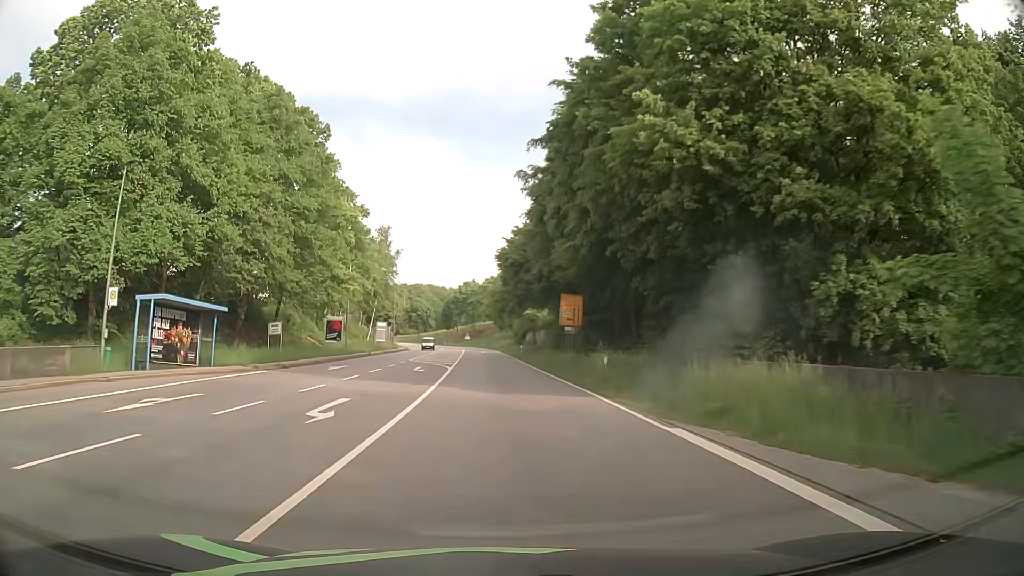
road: primary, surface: asphalt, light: Day
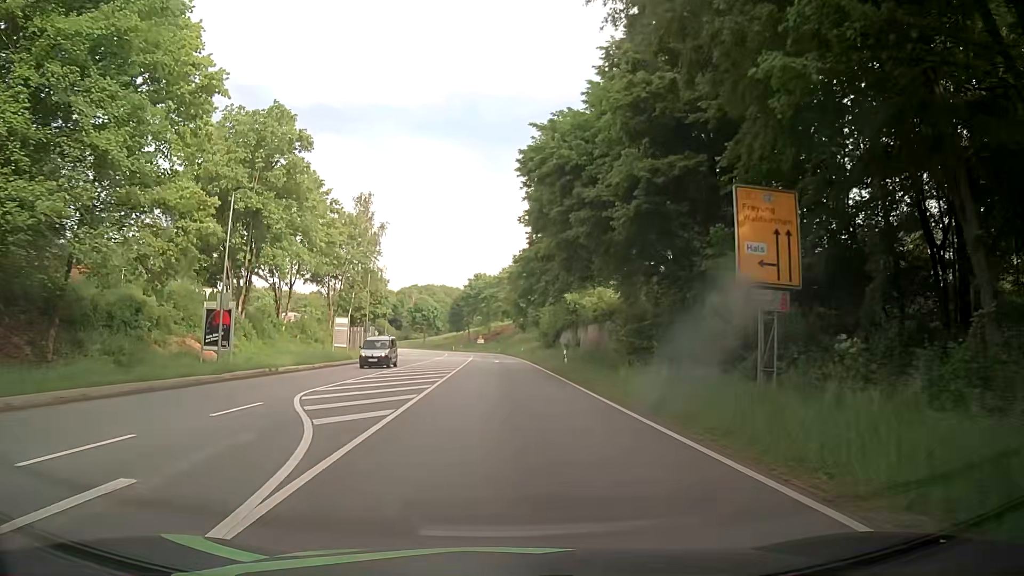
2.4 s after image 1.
(-0.9, +30.2) m; -2°
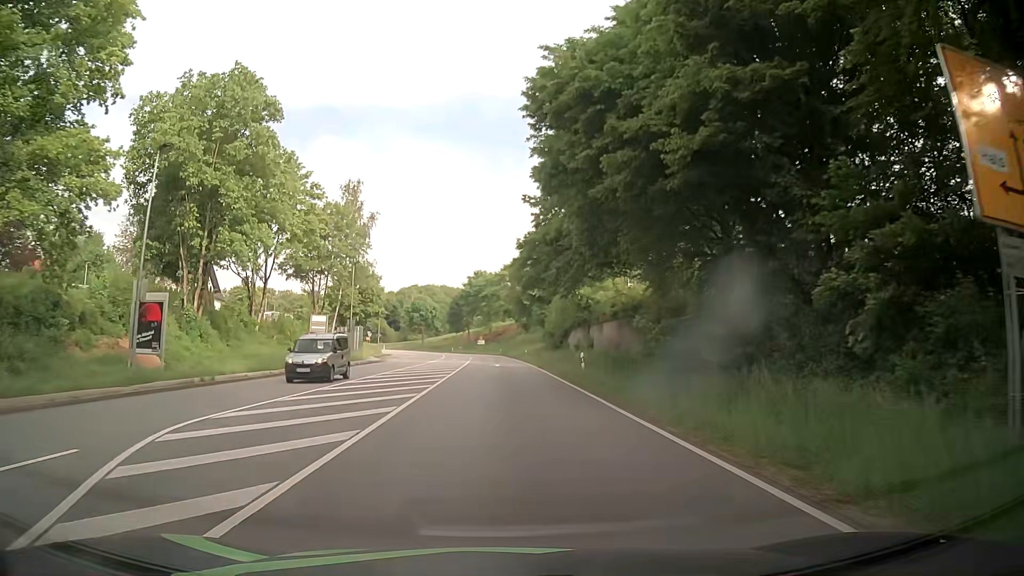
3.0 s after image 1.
(0.0, +7.5) m; 0°
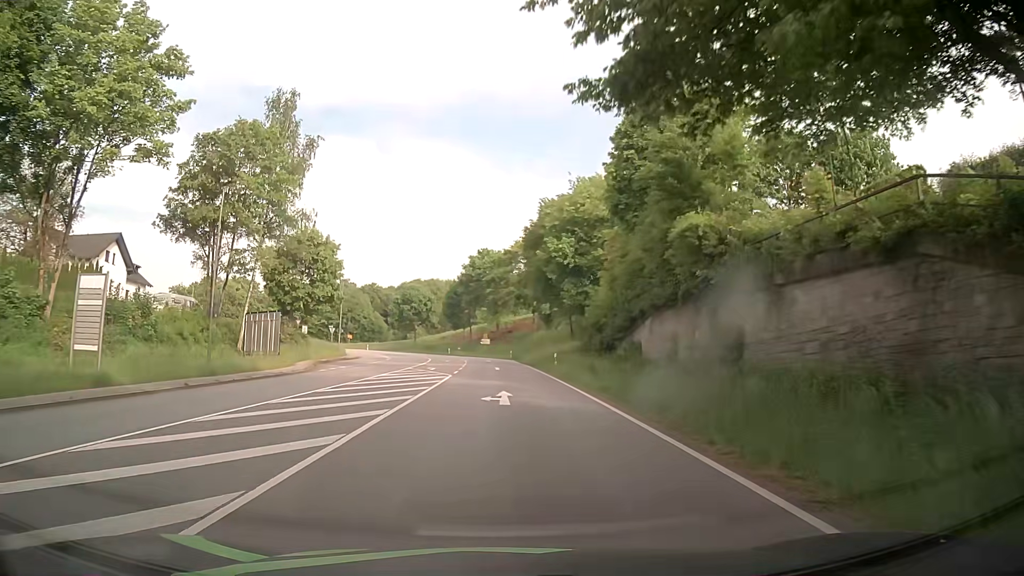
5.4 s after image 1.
(-0.5, +29.5) m; -2°
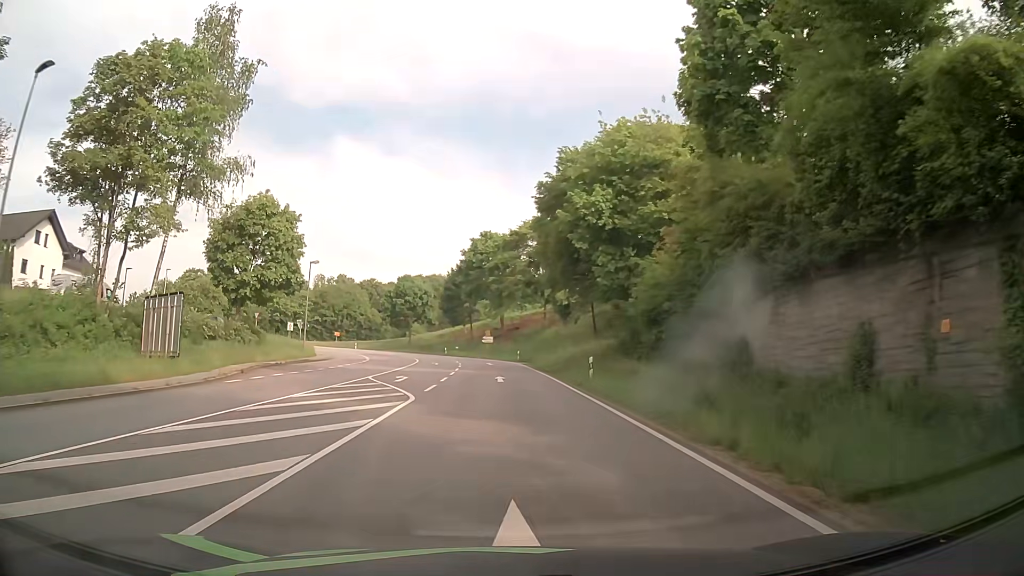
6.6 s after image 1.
(0.0, +14.5) m; 0°
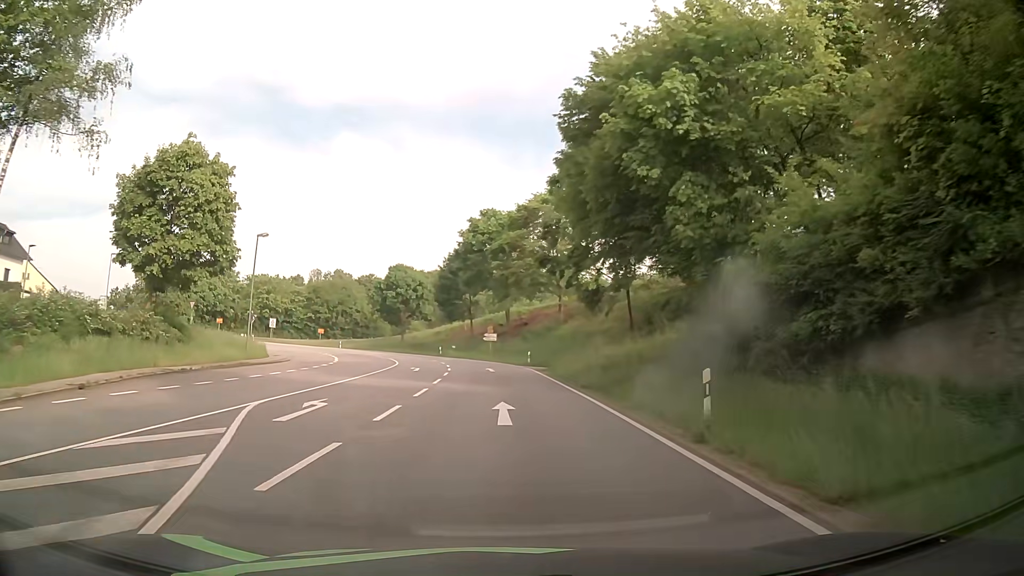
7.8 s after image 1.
(-0.1, +14.4) m; 0°
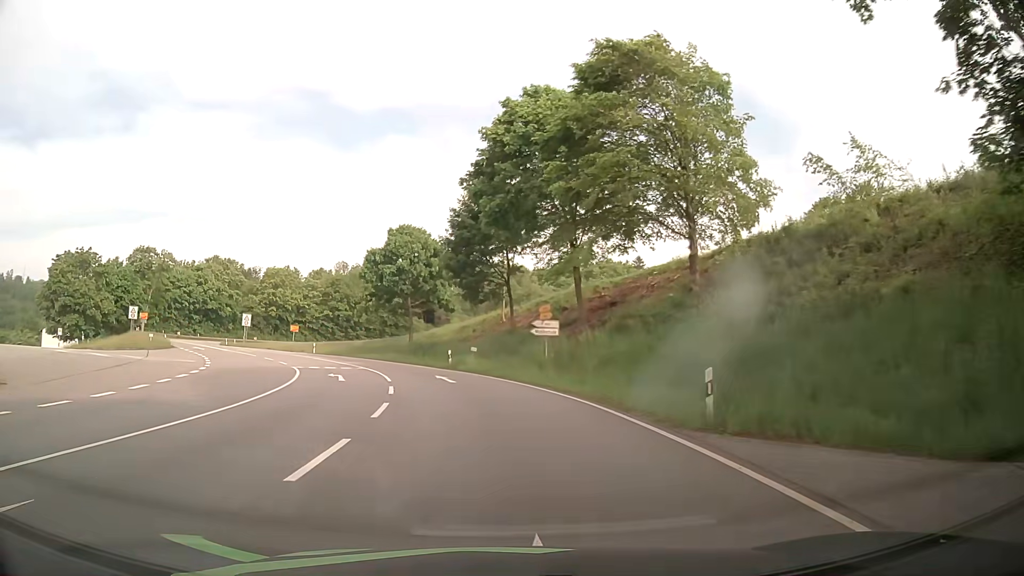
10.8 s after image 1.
(-0.8, +35.7) m; -5°
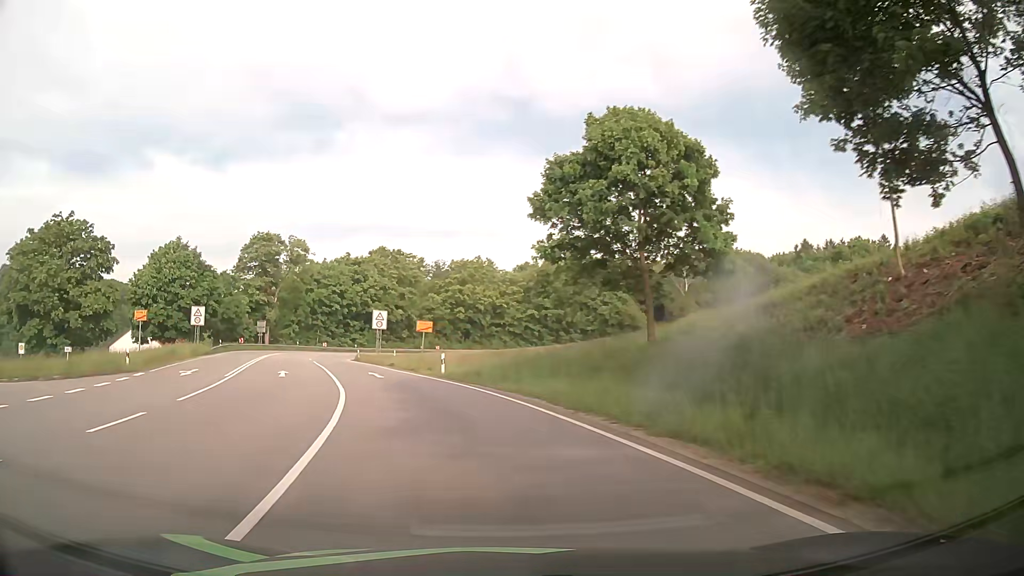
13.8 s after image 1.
(-5.2, +35.0) m; -19°
(-1, +10) (-2, +20) (-5, +29) (-8, +39) (-12, +48) (-15, +58) (-17, +68) (-19, +77) (-19, +87) (-17, +97) m
